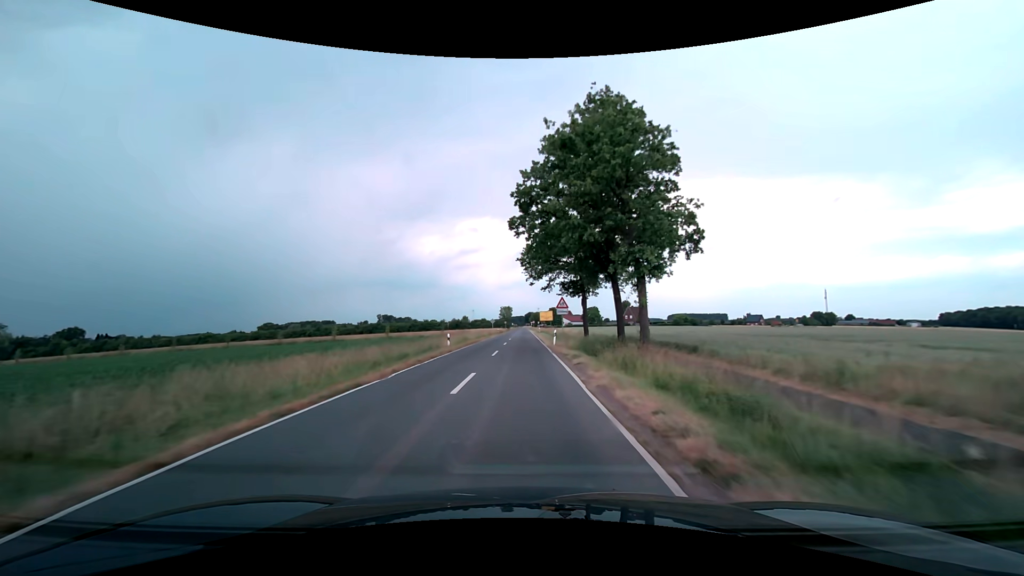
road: secondary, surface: asphalt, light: Day
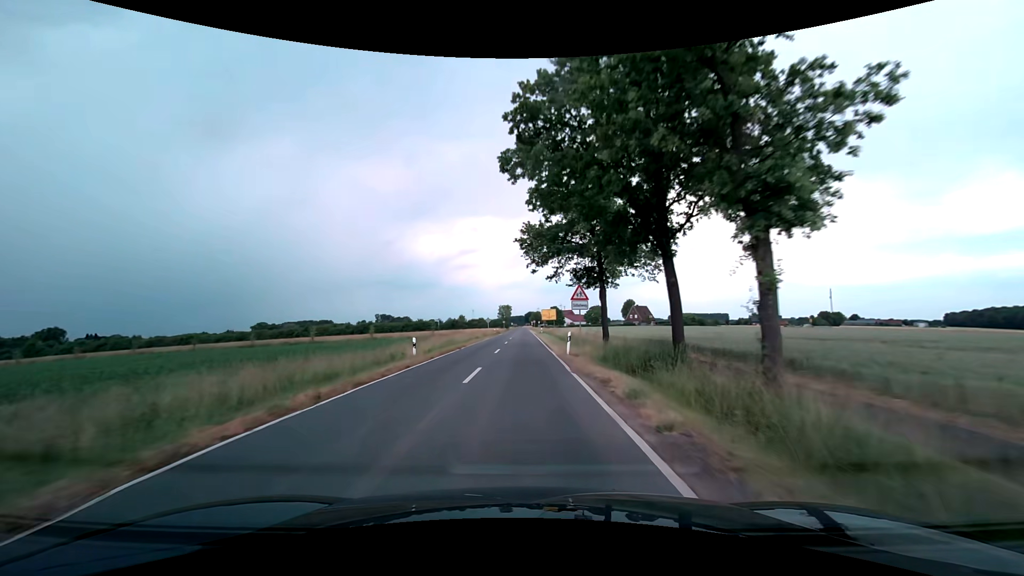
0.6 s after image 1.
(0.0, +10.3) m; 0°
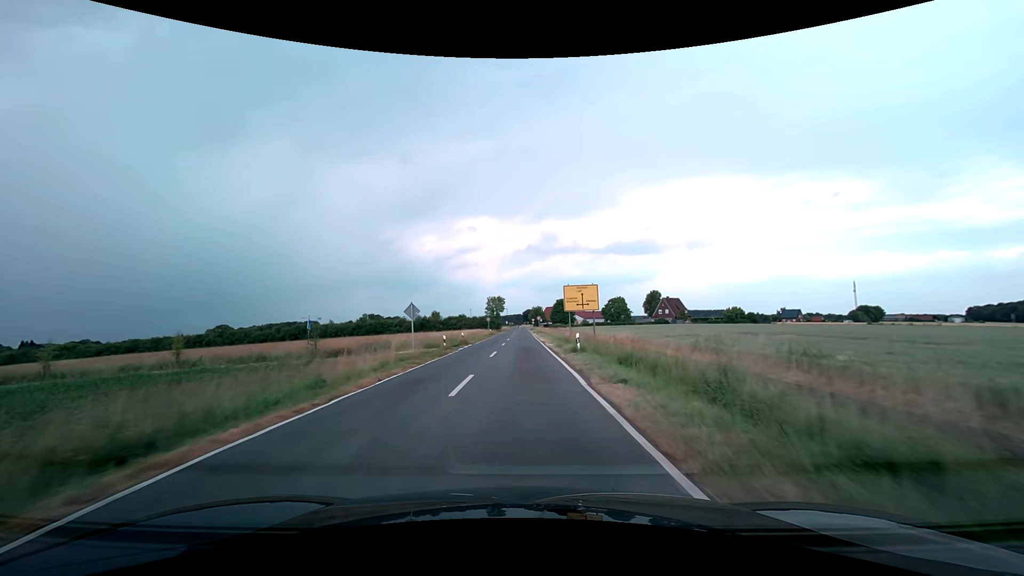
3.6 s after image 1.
(0.0, +50.1) m; 0°
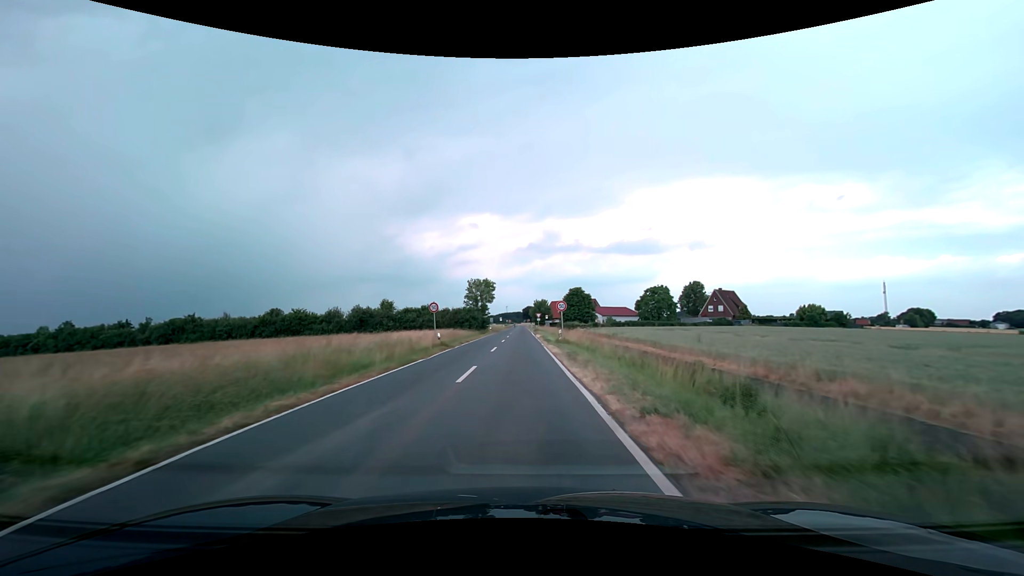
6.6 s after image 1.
(-0.1, +46.0) m; 0°
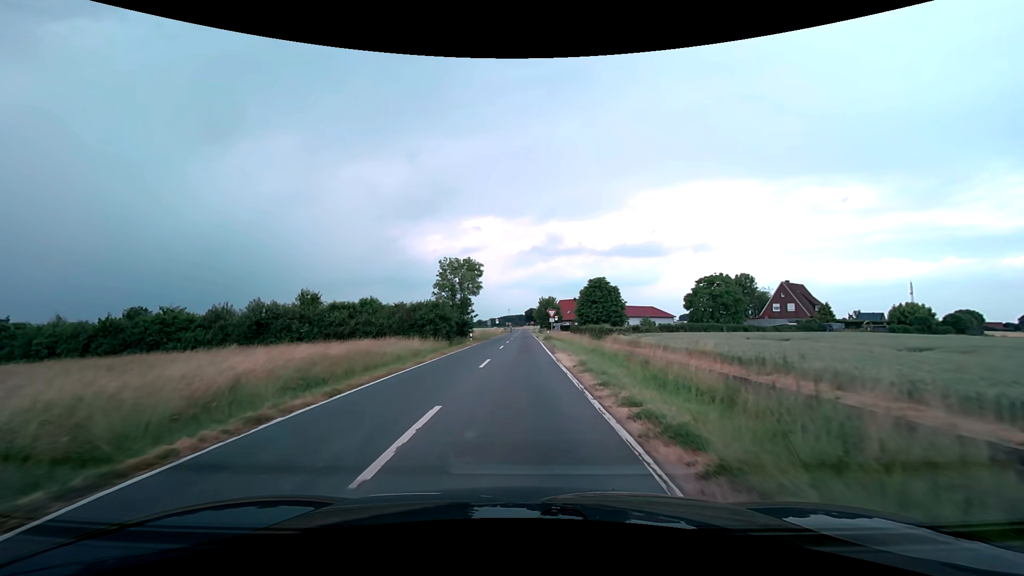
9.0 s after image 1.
(-0.1, +31.0) m; 0°
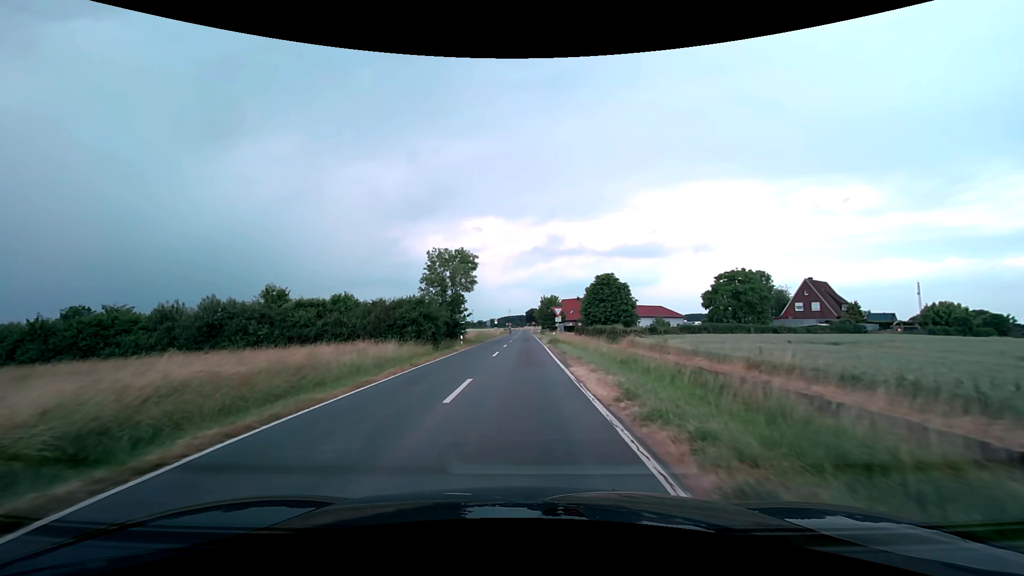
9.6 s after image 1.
(0.0, +7.4) m; 0°
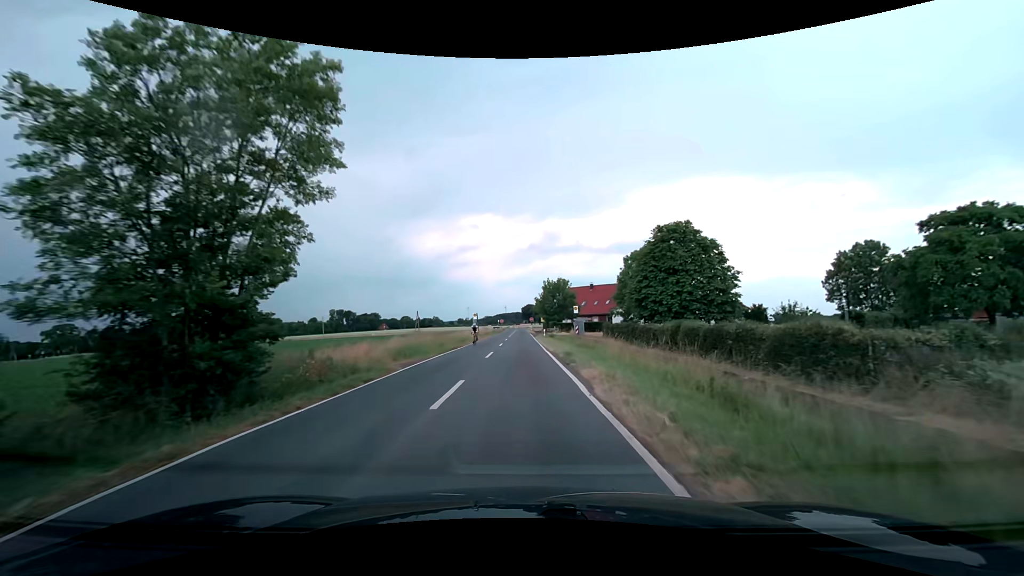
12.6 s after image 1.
(+0.1, +37.2) m; +1°
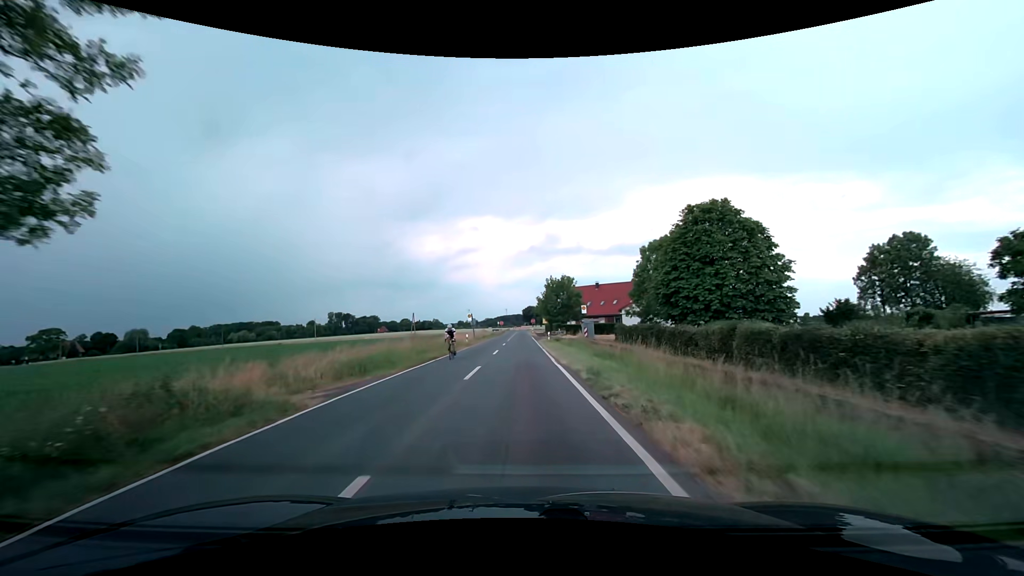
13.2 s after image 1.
(-0.1, +7.4) m; -1°
